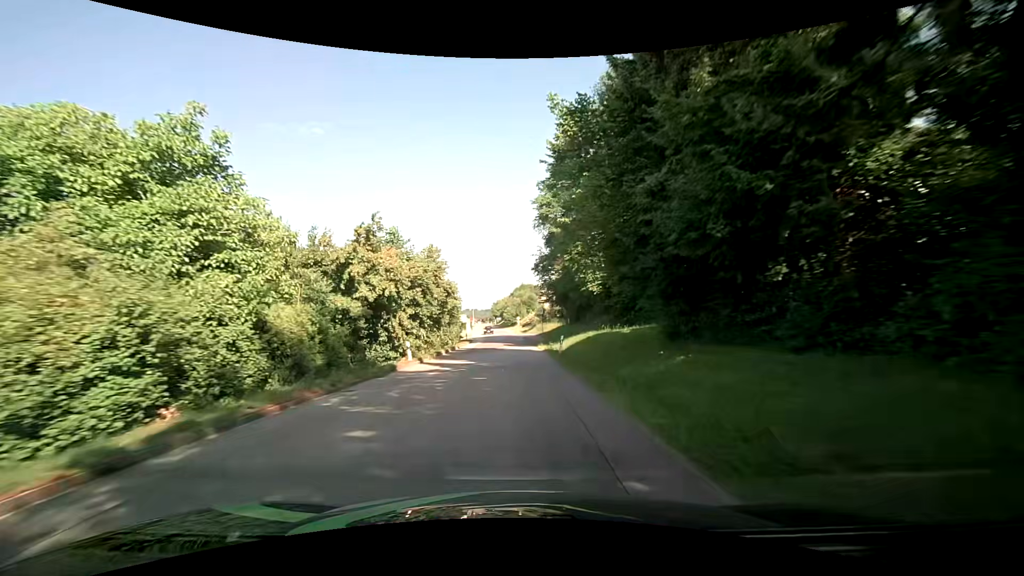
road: unclassified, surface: asphalt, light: Day
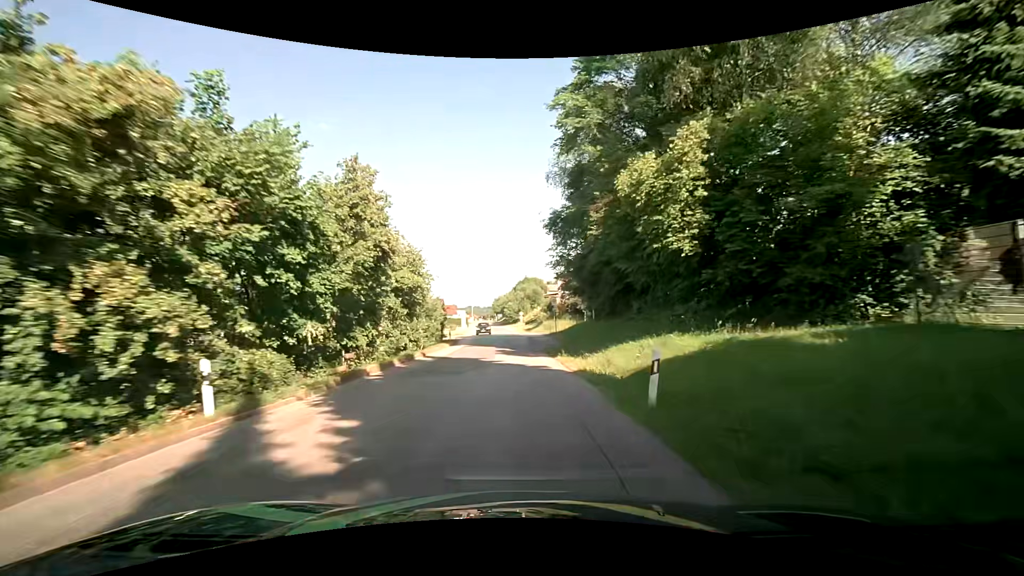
(-0.1, +17.0) m; 0°
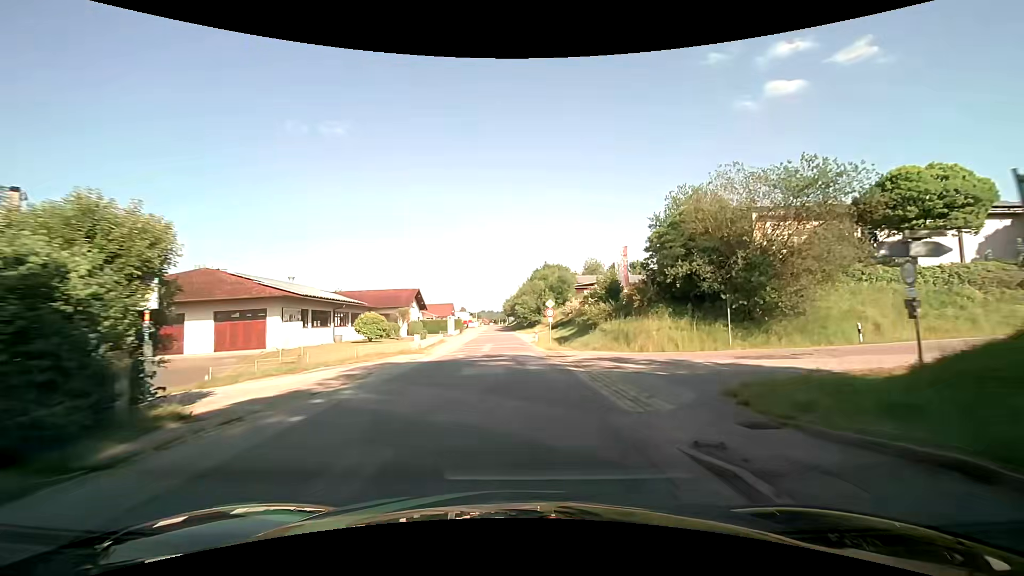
(-0.5, +42.6) m; -2°
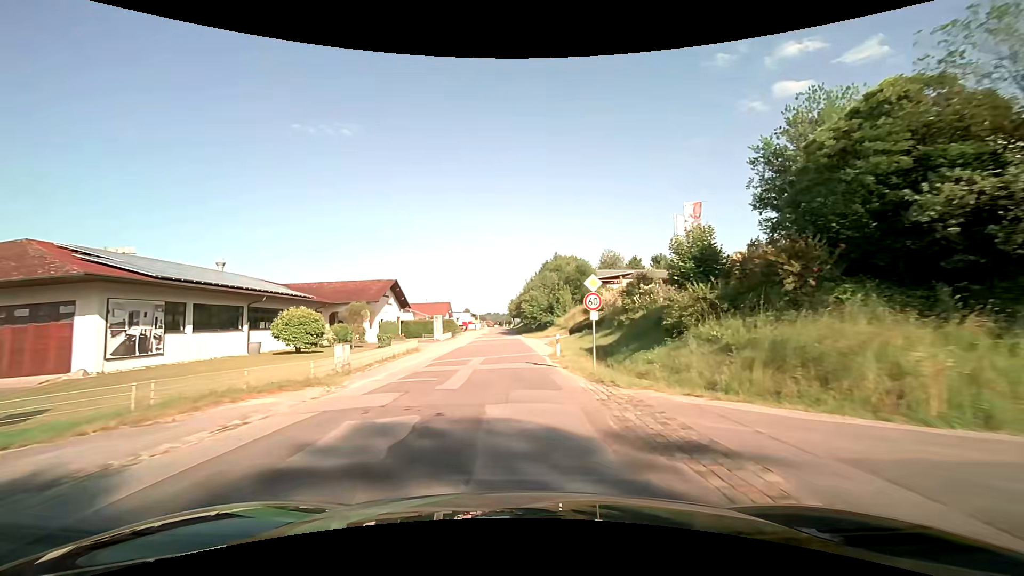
(0.0, +17.0) m; -1°
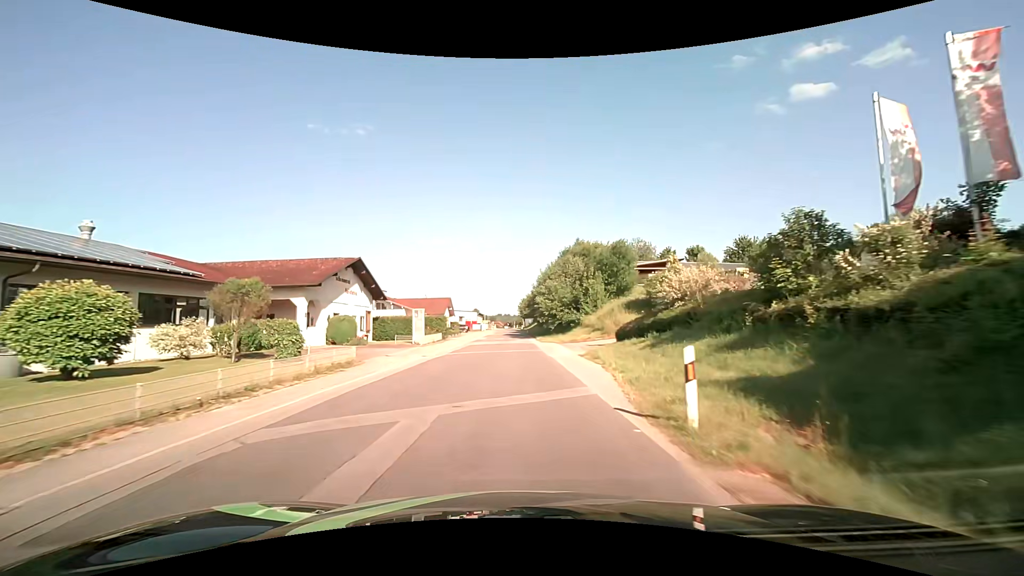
(-0.1, +16.9) m; -1°
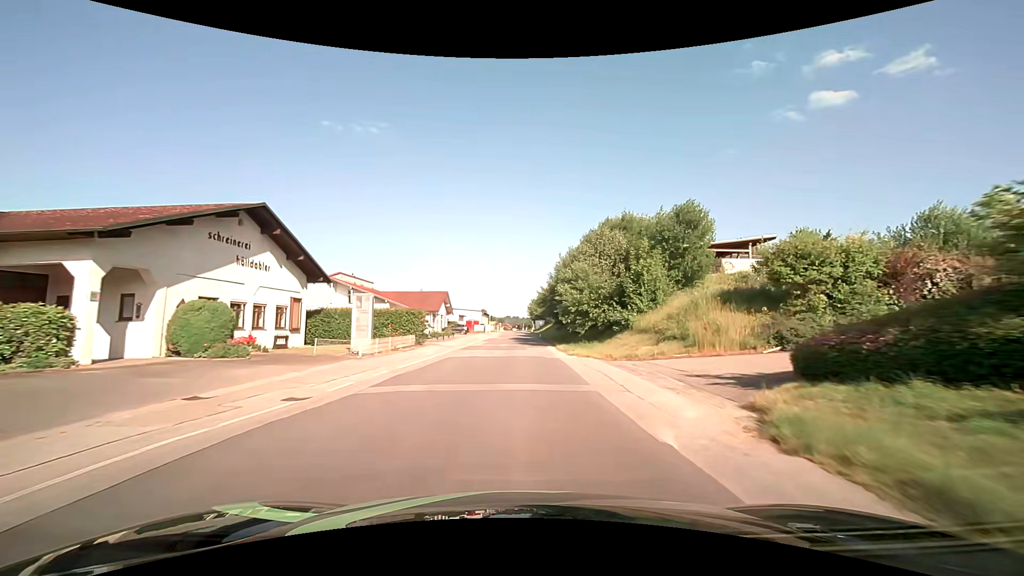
(-0.1, +16.8) m; 0°
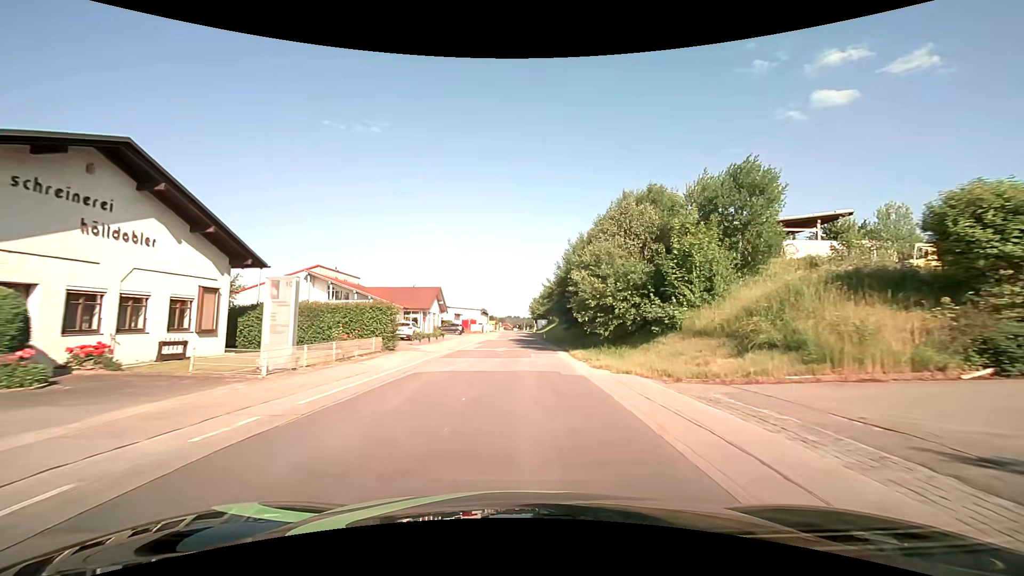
(-0.1, +8.3) m; -1°
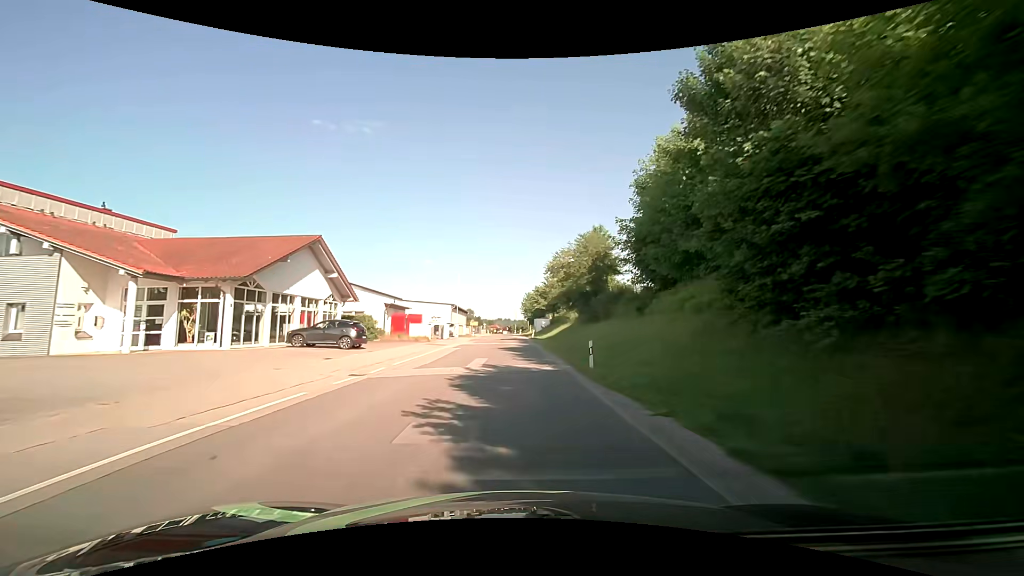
(+0.5, +41.5) m; +1°
(0, +10) (0, +20) (0, +30) (0, +40) (0, +50) (-1, +60) (-1, +70) (-1, +80) (-1, +90) (-2, +100) m
